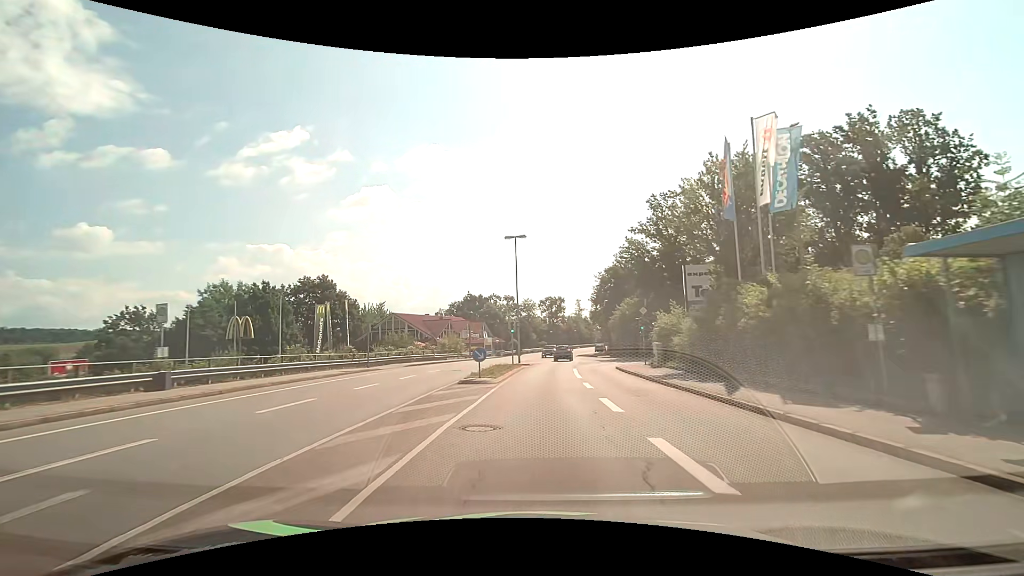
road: tertiary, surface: asphalt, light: Day
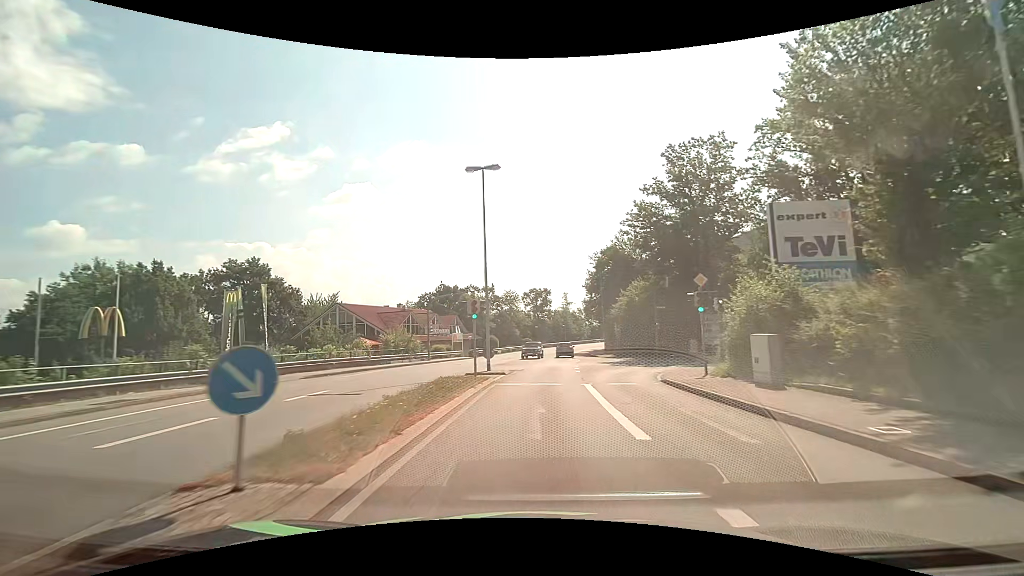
(+0.3, +15.4) m; +2°
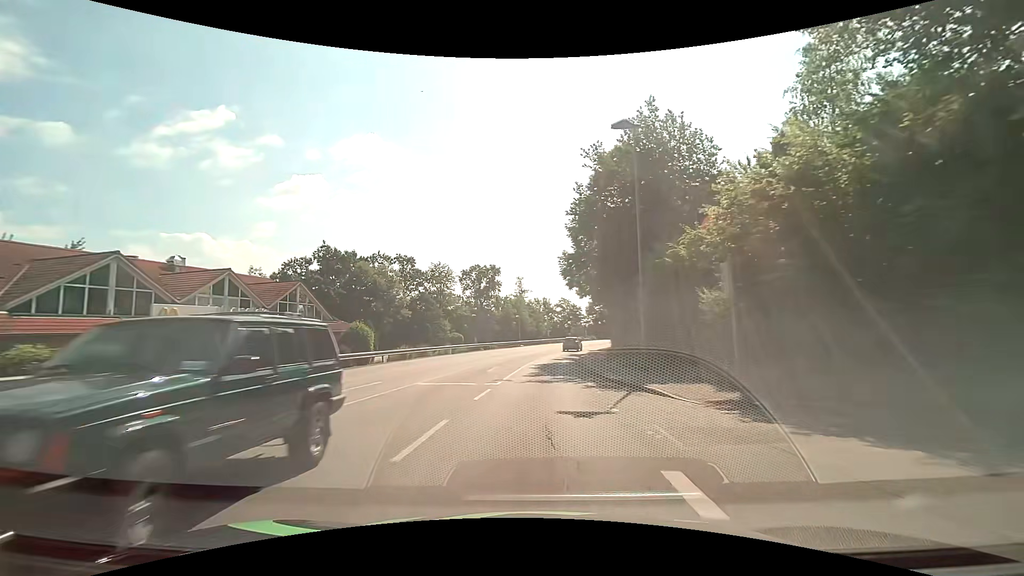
(+1.9, +38.5) m; +5°
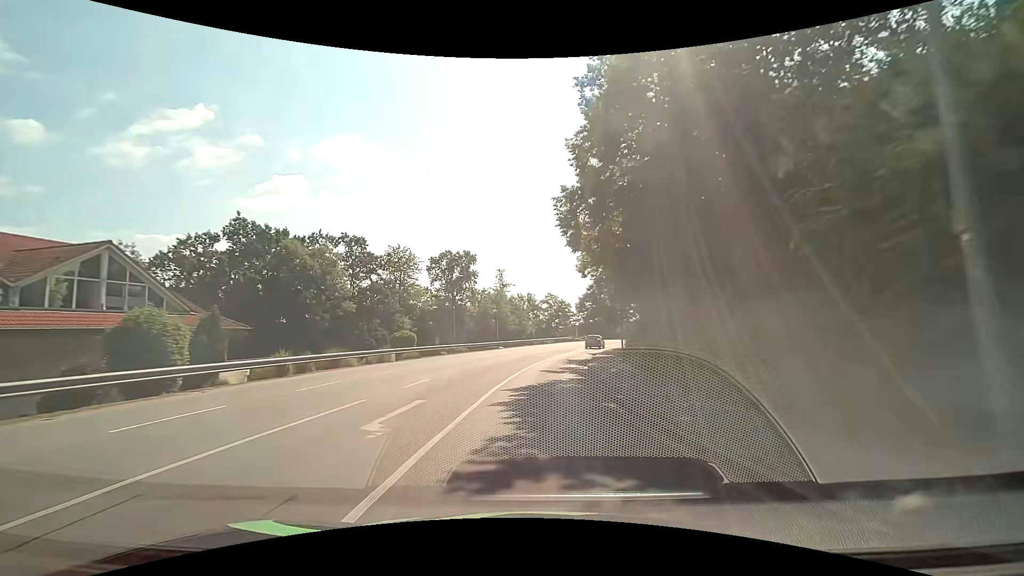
(+0.3, +15.3) m; +2°
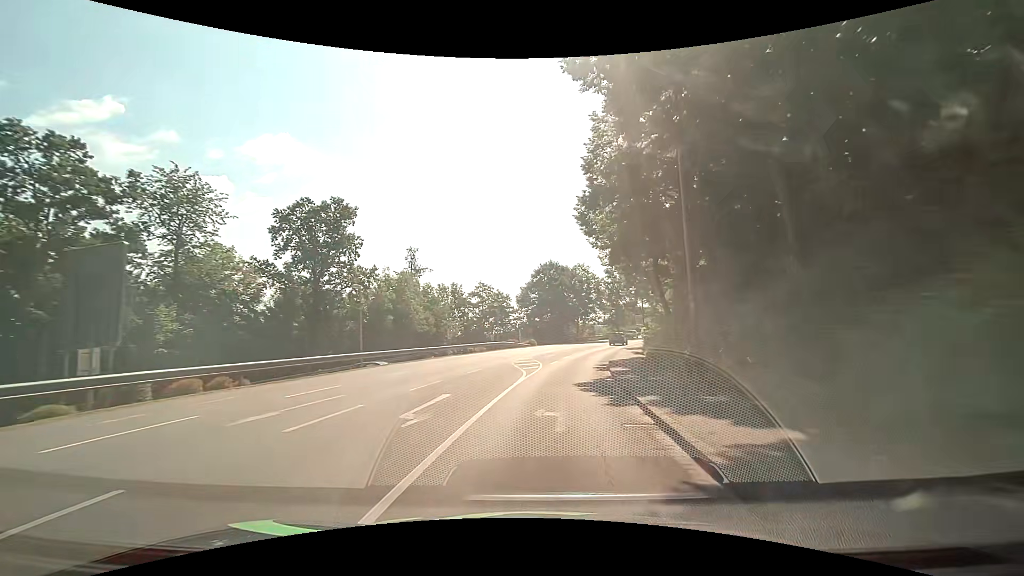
(+1.6, +30.3) m; +7°
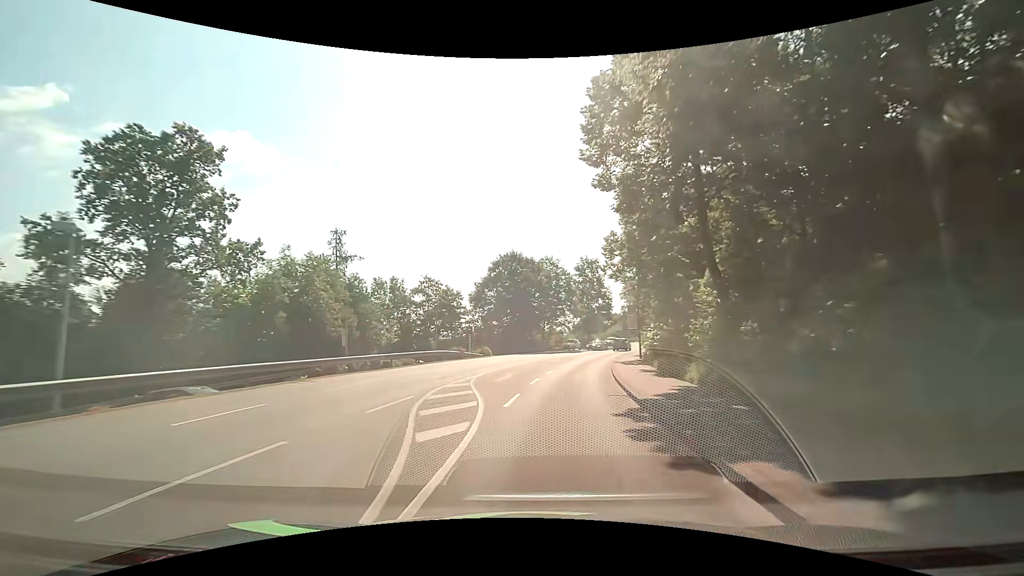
(+0.6, +15.1) m; +4°
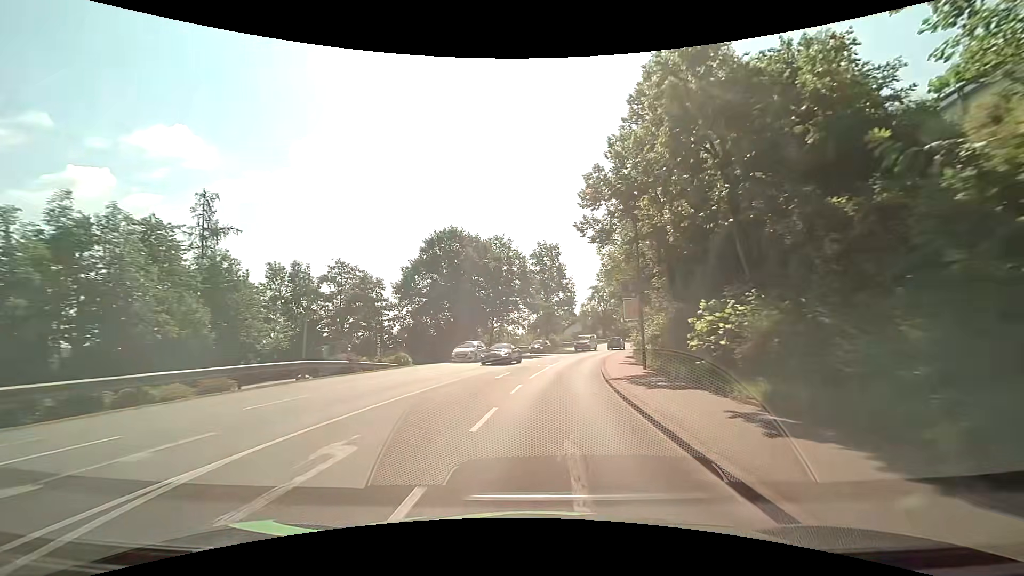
(+0.8, +15.1) m; +6°
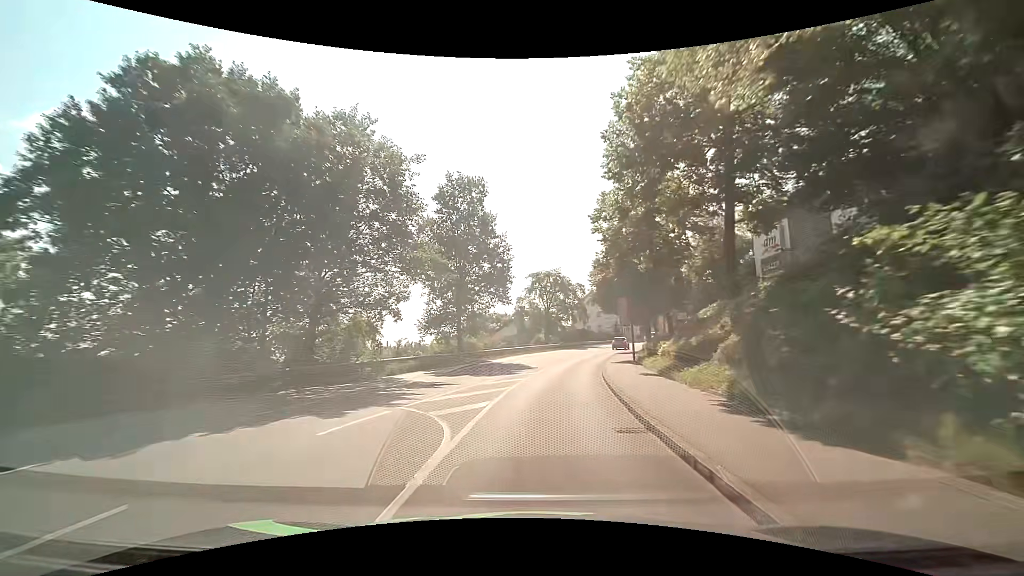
(+2.3, +30.0) m; +8°
(0, +10) (+1, +20) (+2, +30) (+4, +40) (+6, +49) (+9, +59) (+12, +69) (+16, +78) (+20, +87) (+24, +96) m
